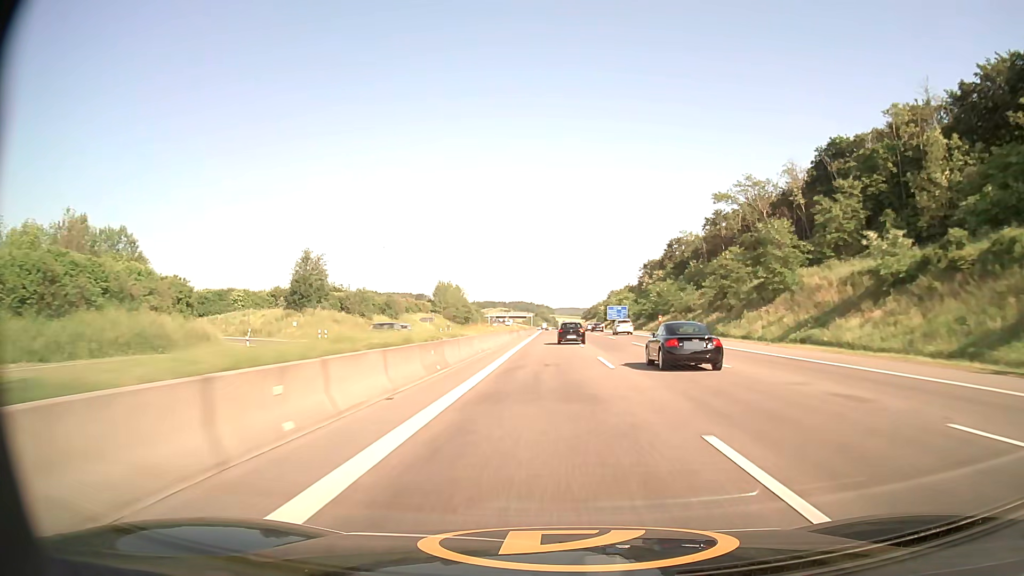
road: motorway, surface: asphalt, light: Day
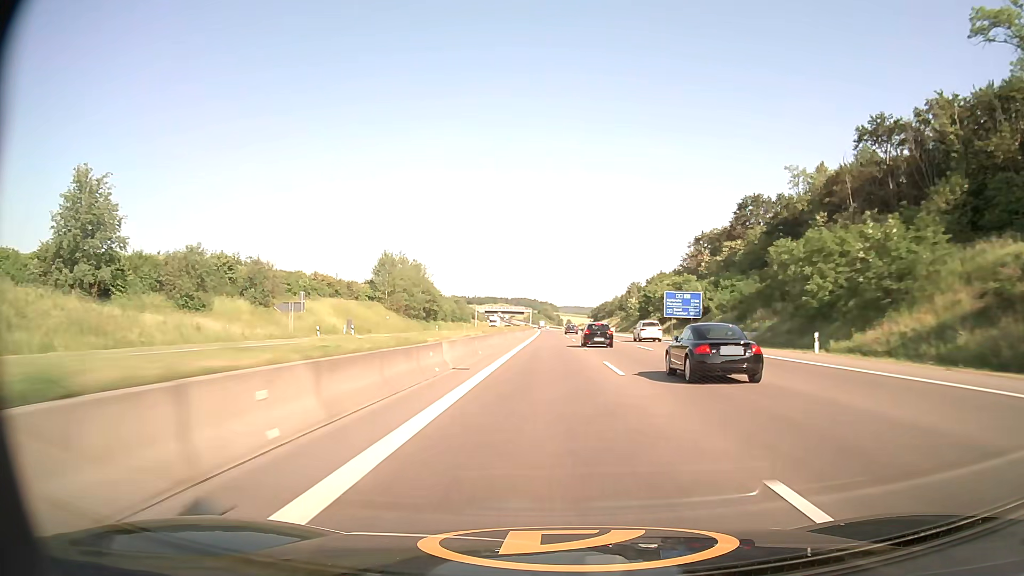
(-0.3, +74.3) m; 0°
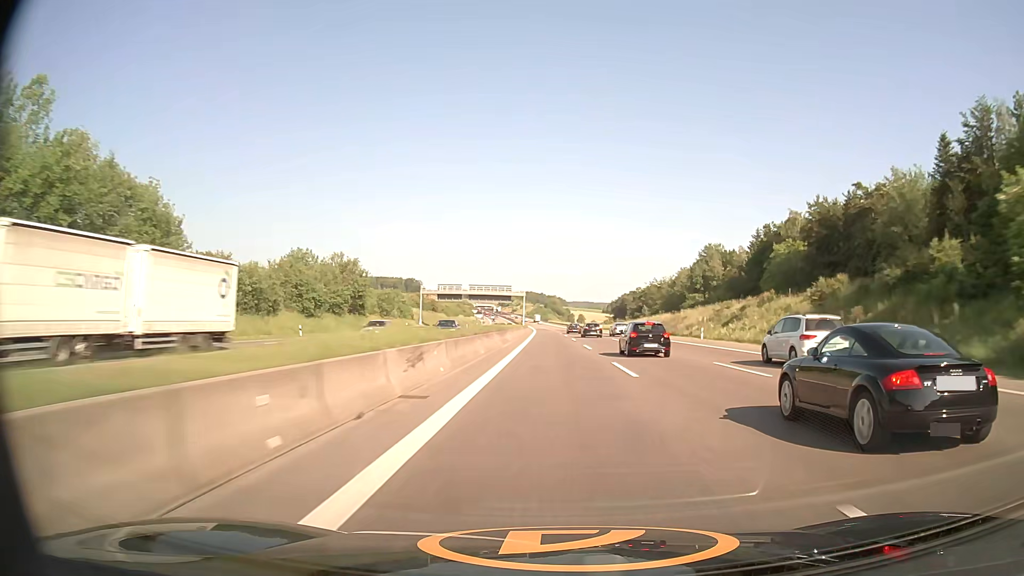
(-0.7, +126.7) m; -1°
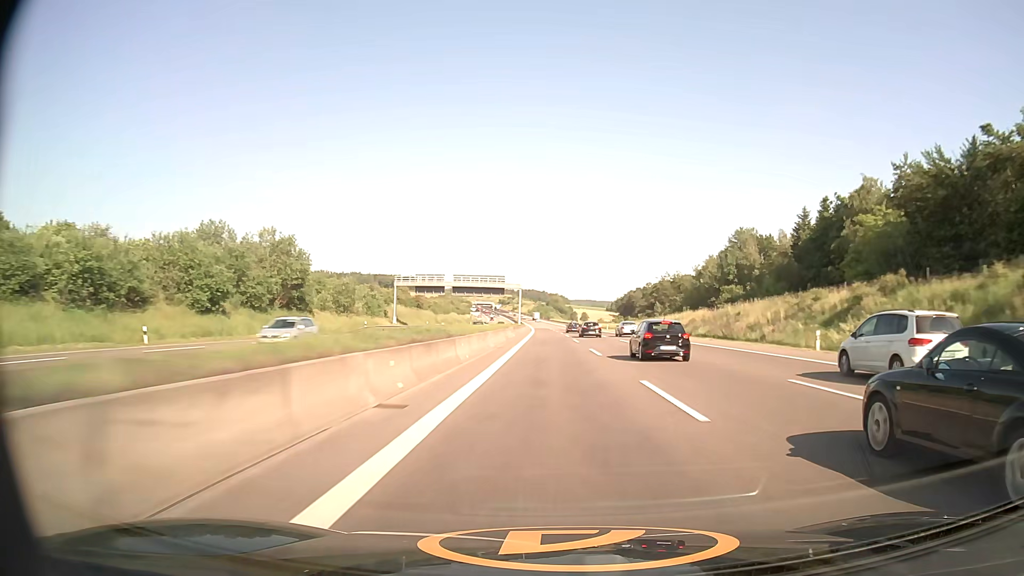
(0.0, +25.5) m; 0°
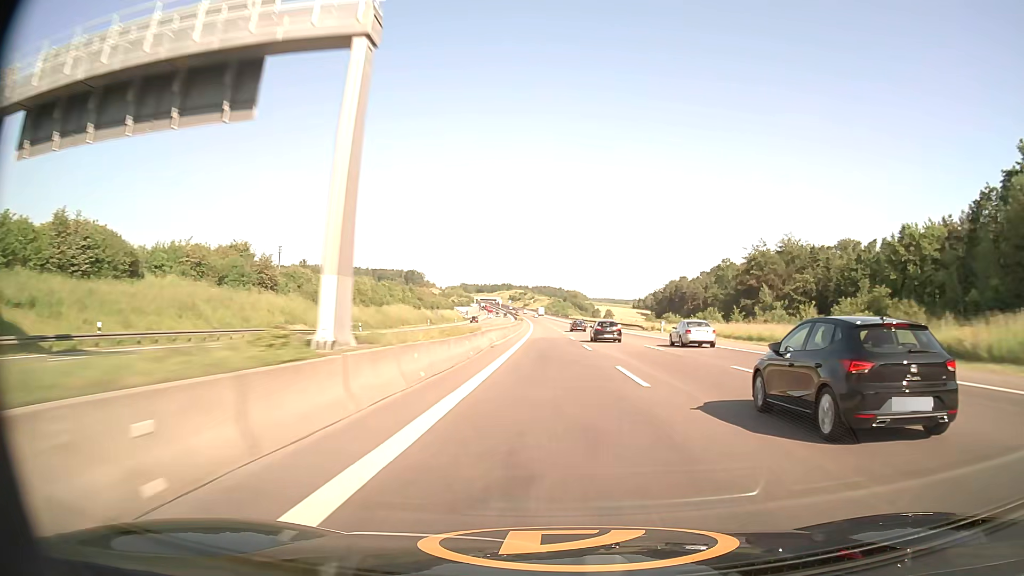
(-1.1, +102.7) m; -1°
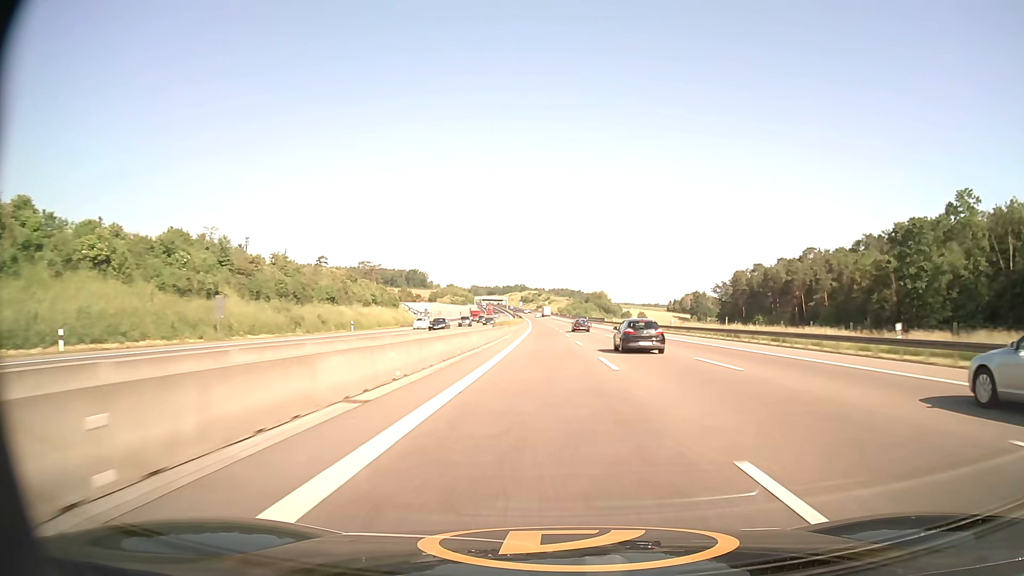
(-1.2, +103.3) m; -1°
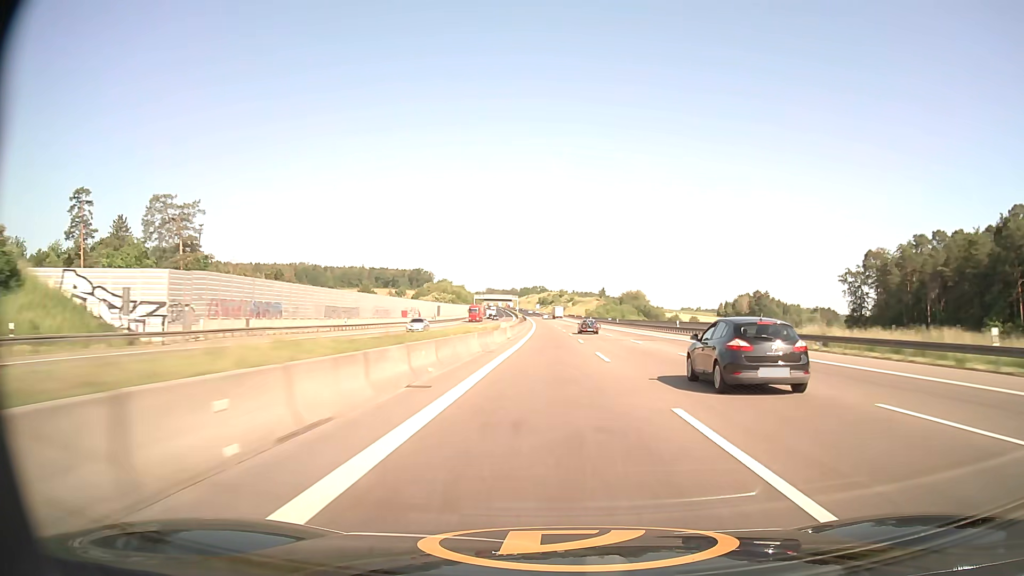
(-1.5, +103.6) m; -2°
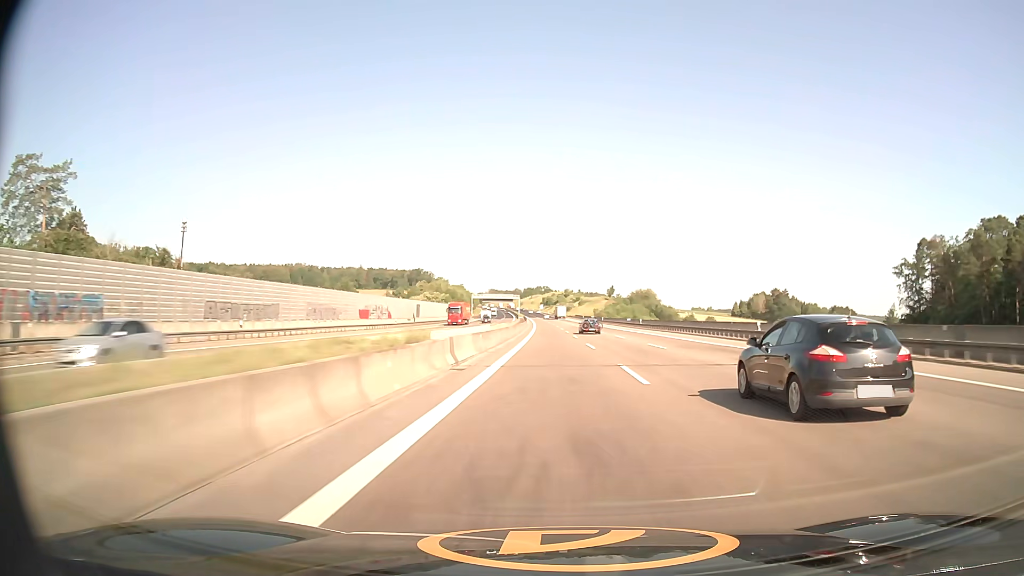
(-0.1, +25.9) m; 0°
(0, +10) (0, +20) (0, +30) (0, +40) (0, +50) (0, +60) (-1, +70) (-1, +80) (-1, +90) (-1, +100) m
